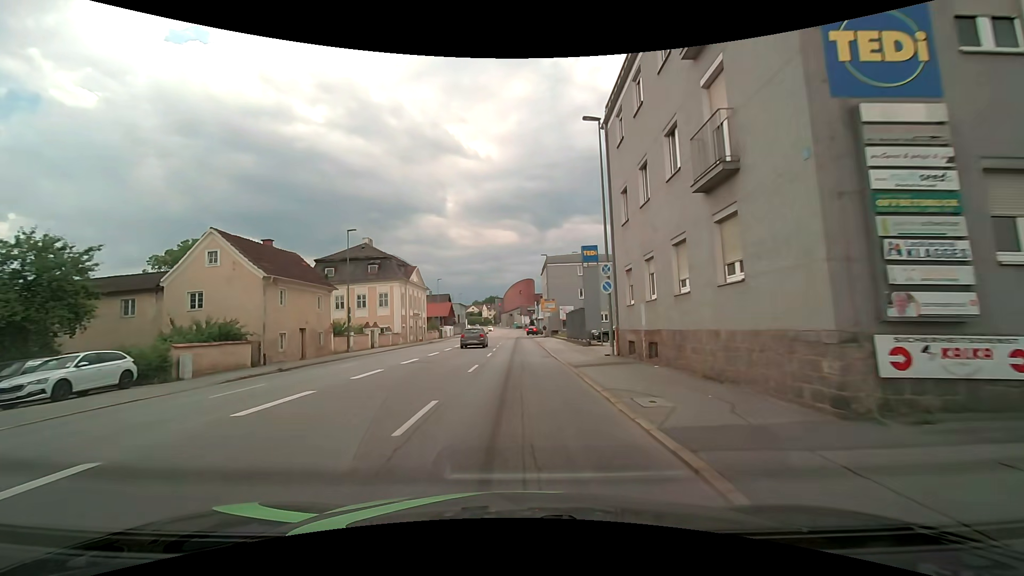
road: tertiary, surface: asphalt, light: Day
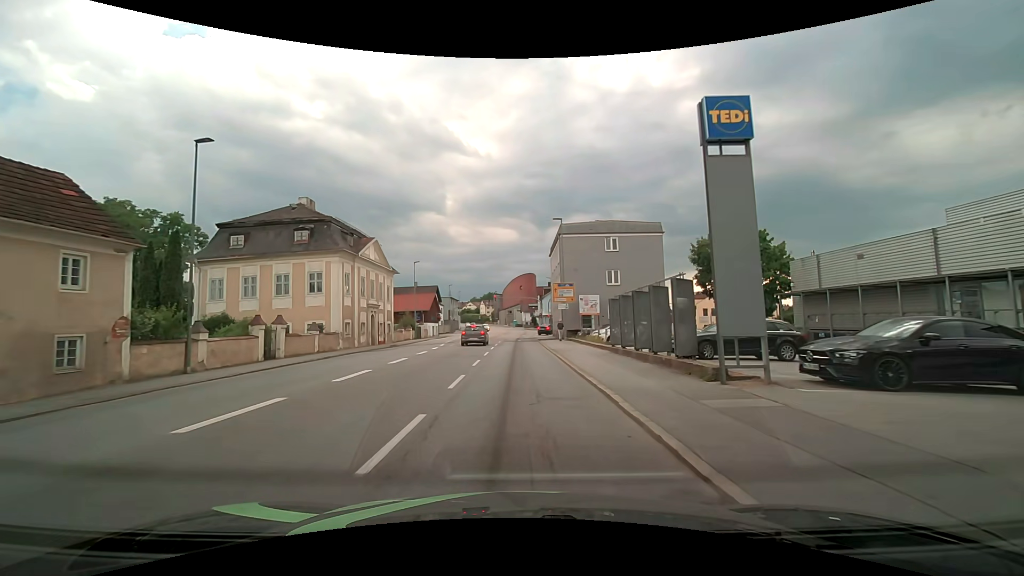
(-0.1, +19.7) m; 0°
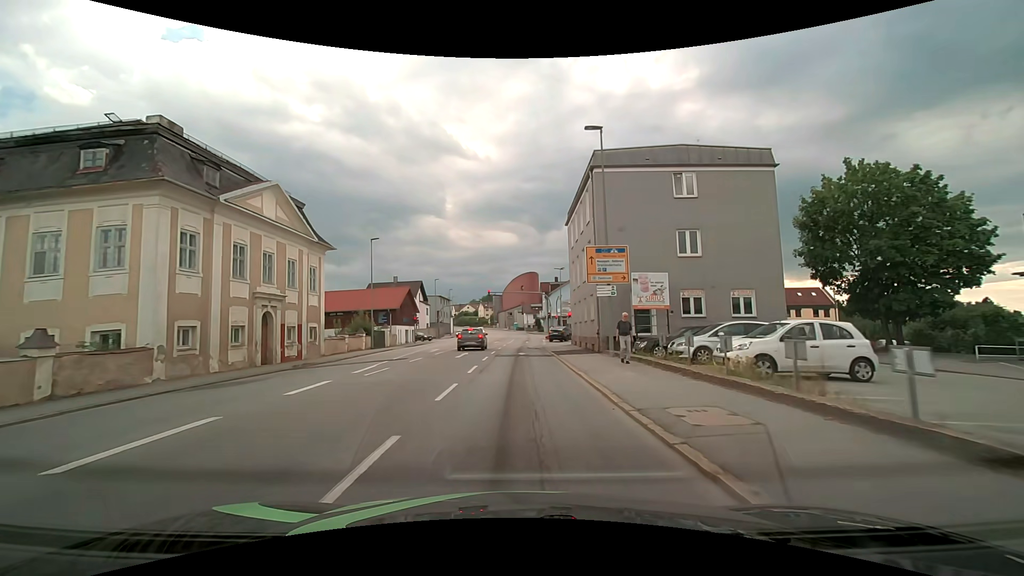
(-0.1, +19.6) m; -1°
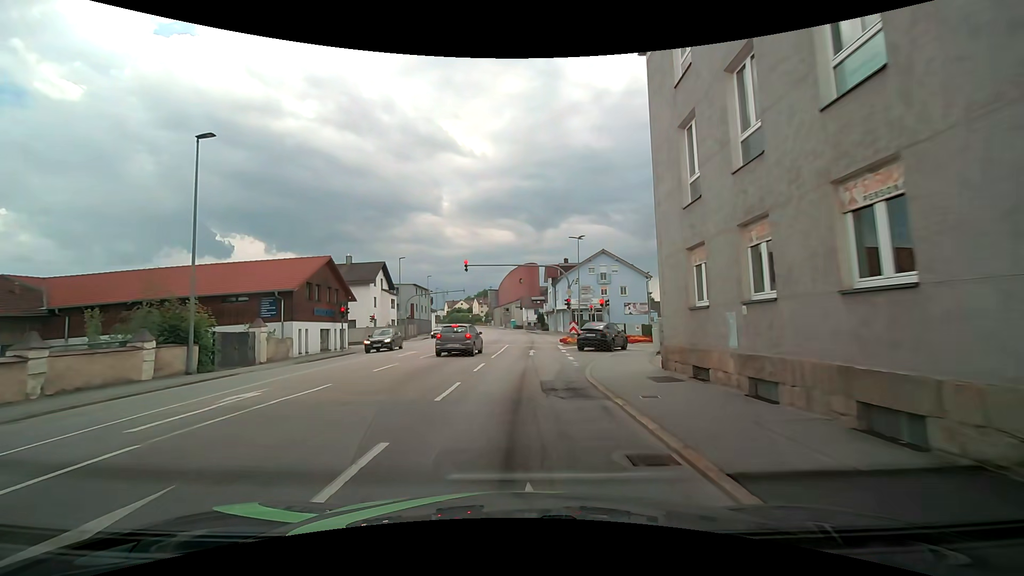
(+0.2, +24.6) m; +1°
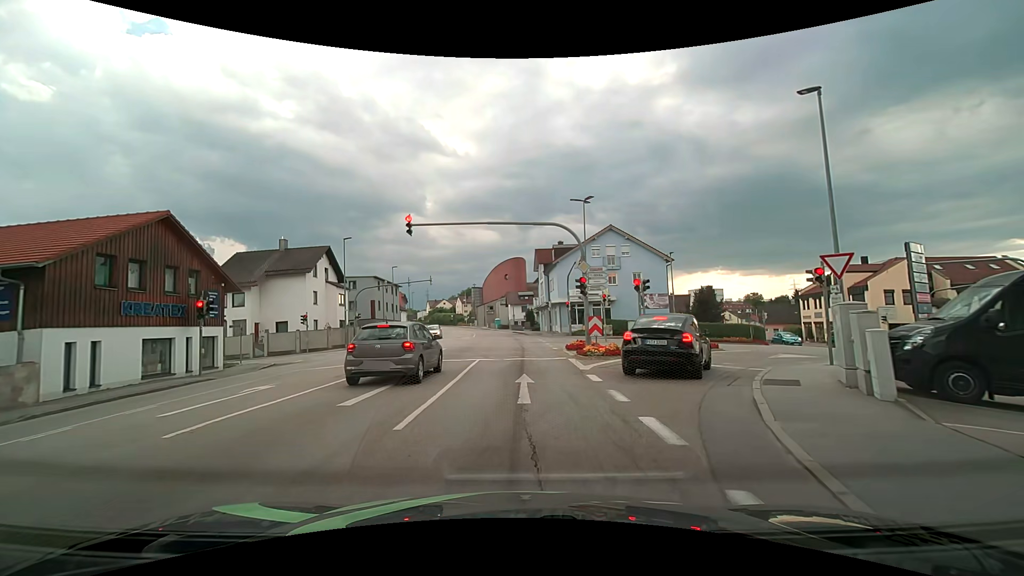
(+0.2, +14.6) m; +1°
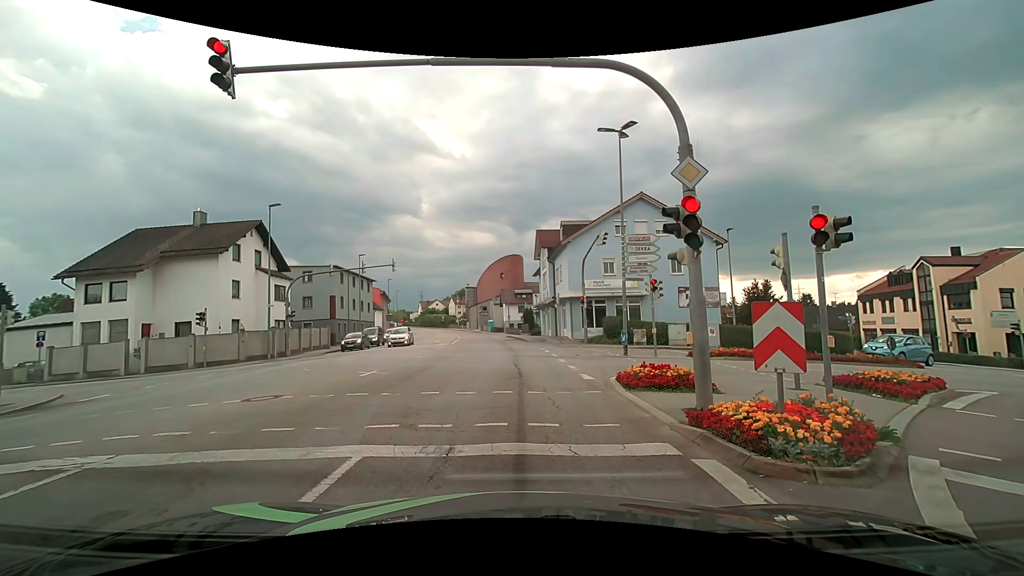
(+0.1, +12.8) m; +1°
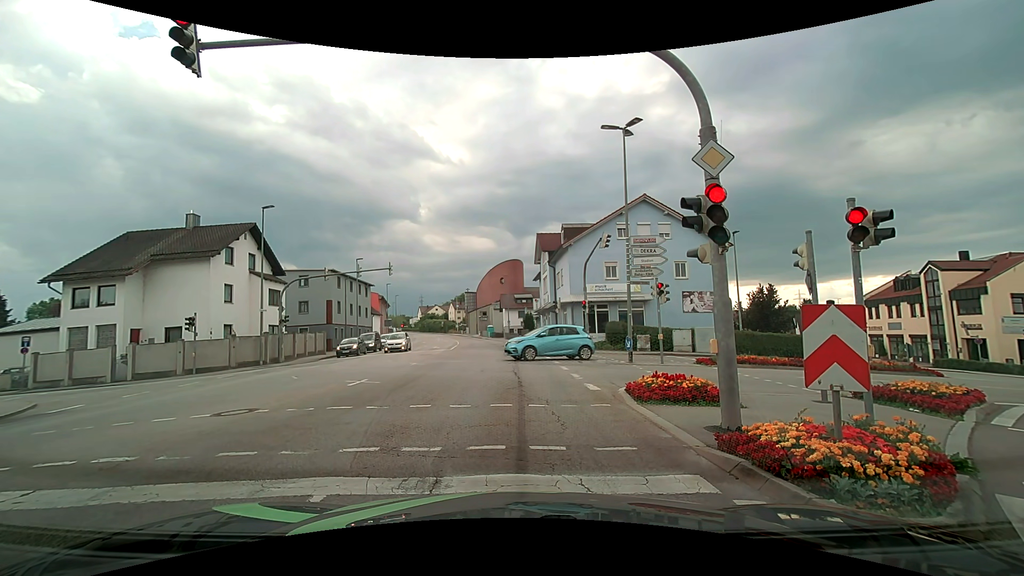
(0.0, +0.9) m; 0°
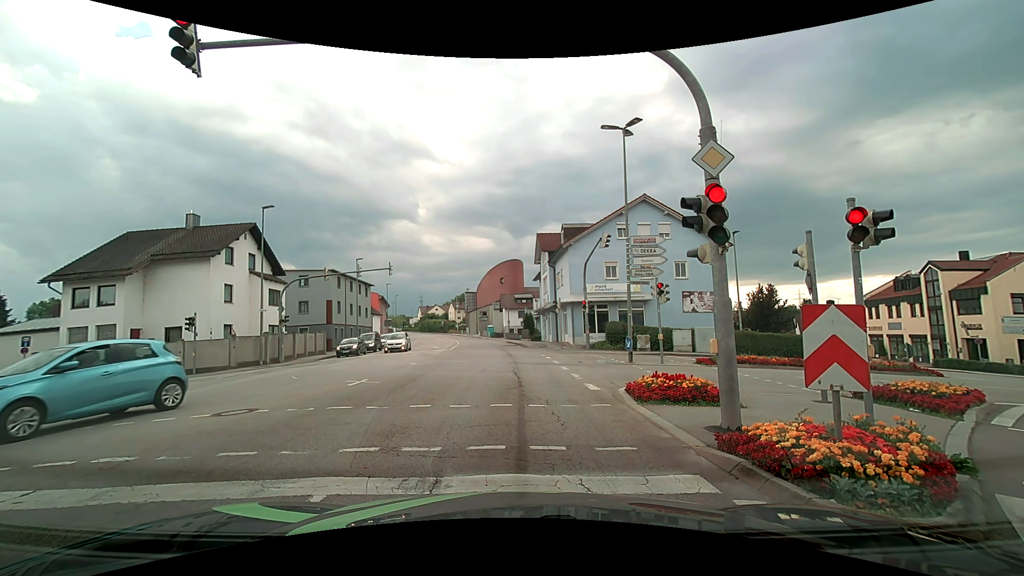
(0.0, 0.0) m; 0°
